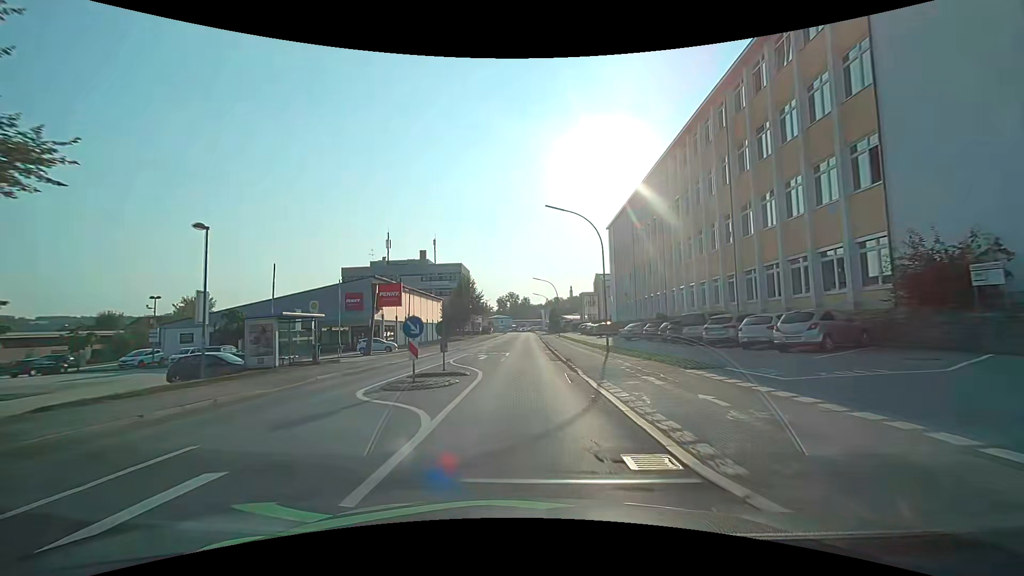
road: tertiary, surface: asphalt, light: Day
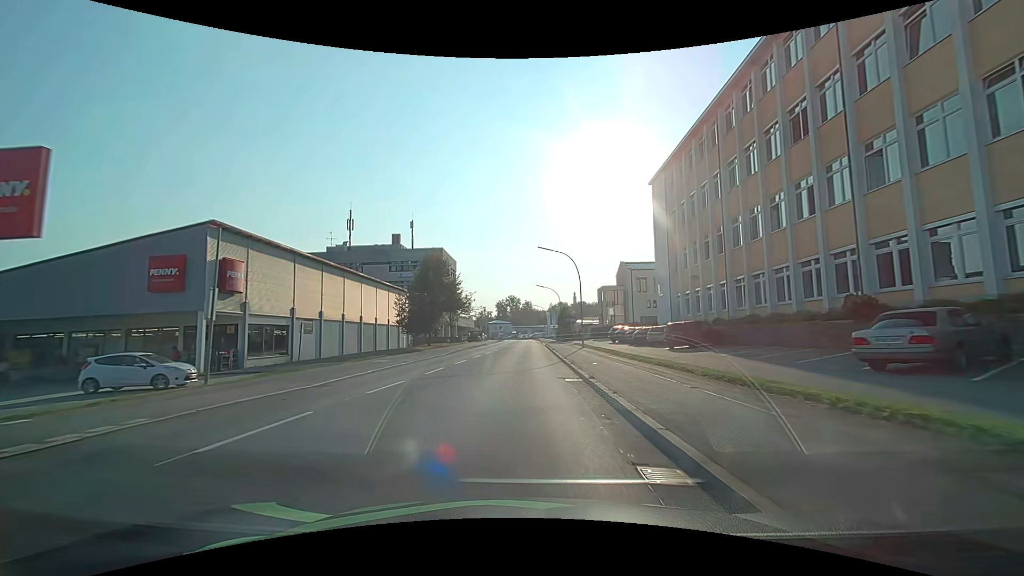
(0.0, +30.6) m; 0°
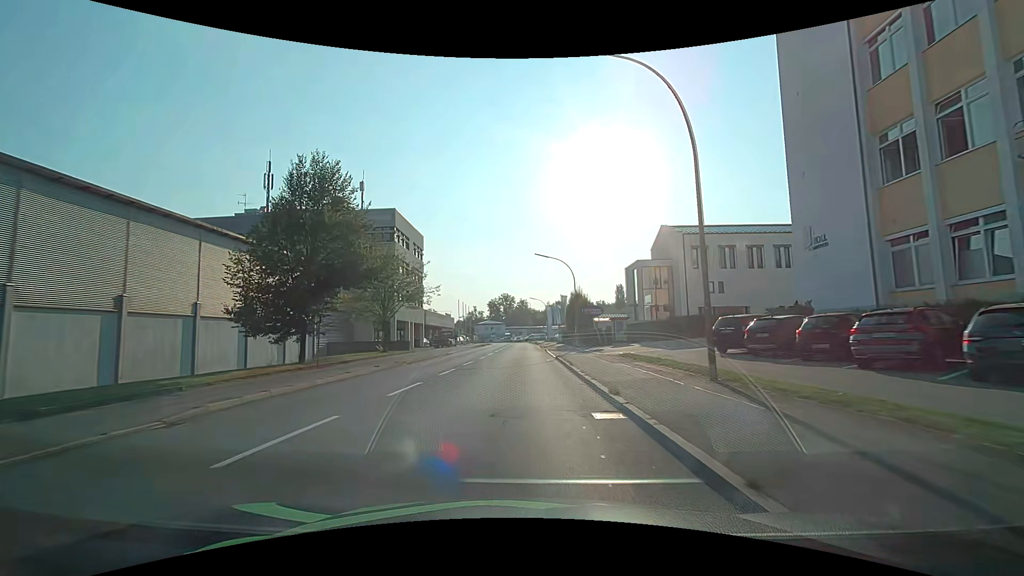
(0.0, +31.0) m; +1°
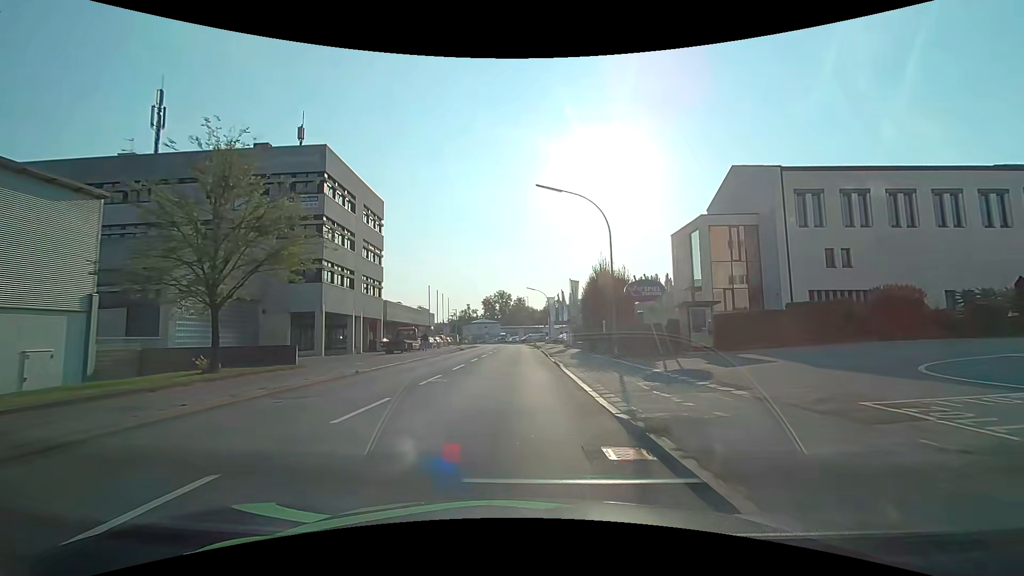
(-0.1, +21.4) m; -1°
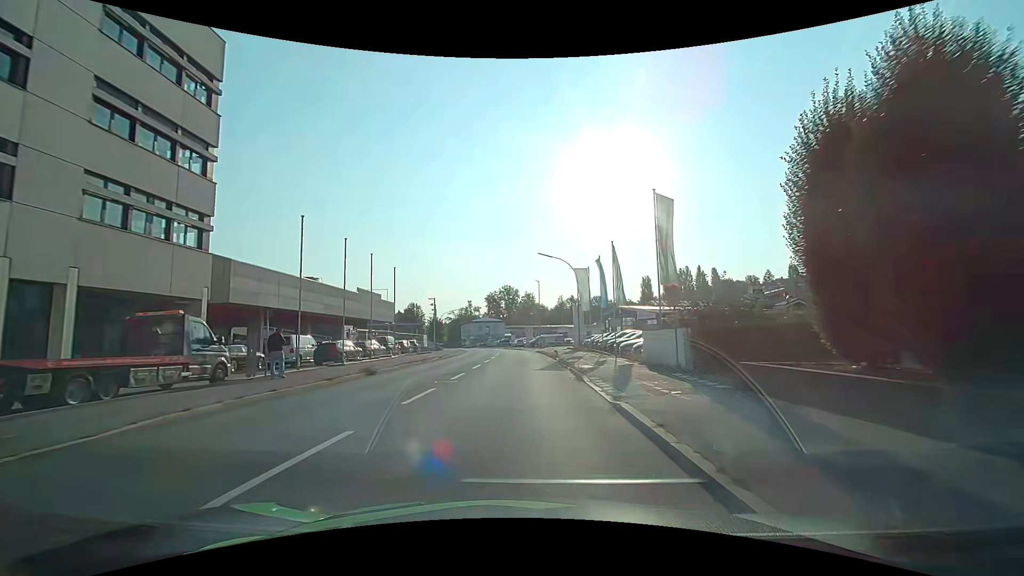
(-0.2, +34.1) m; 0°
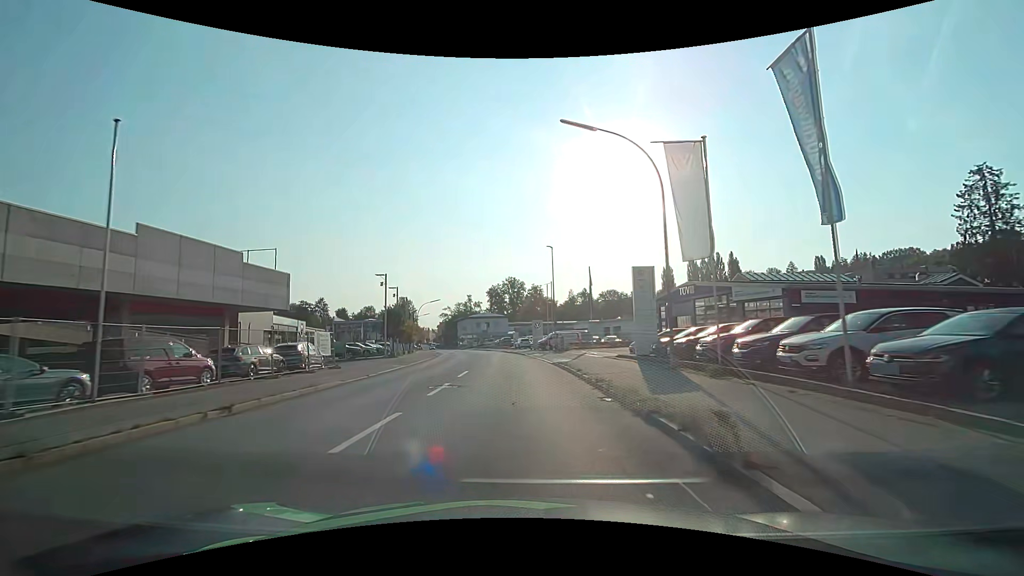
(-0.4, +28.1) m; -2°
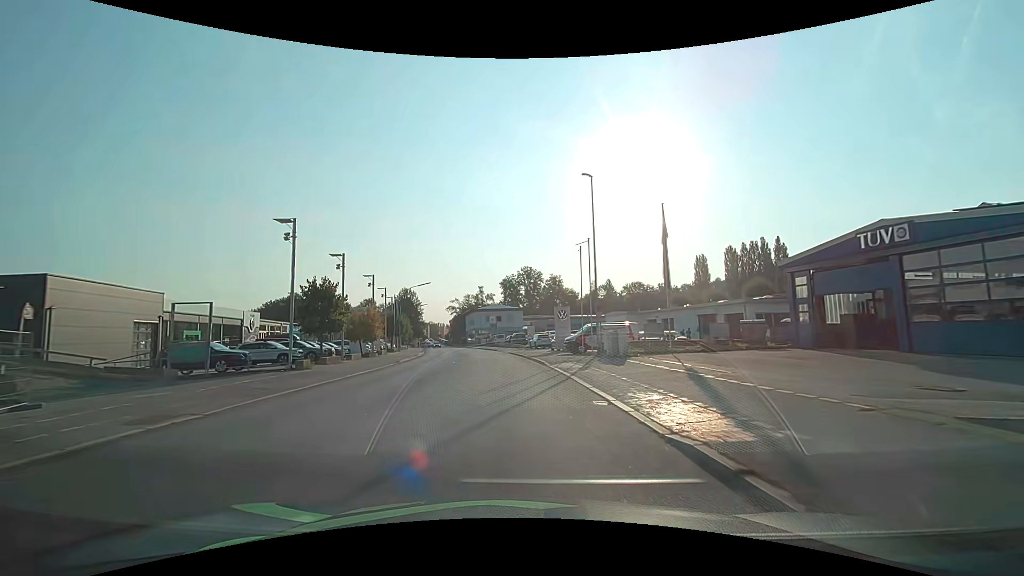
(-0.2, +21.0) m; -2°
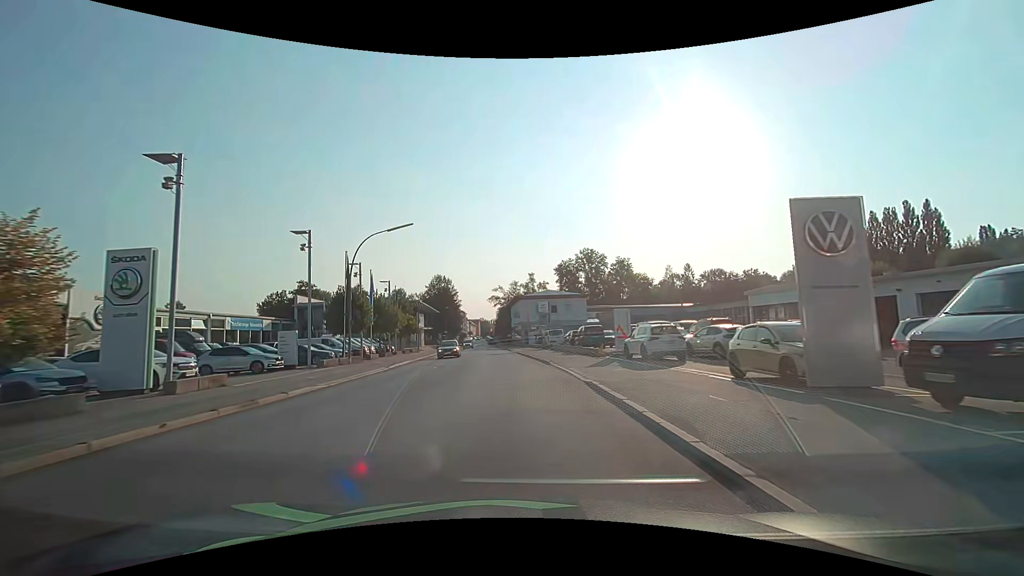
(-1.7, +32.6) m; -6°
(0, +10) (-1, +20) (-2, +30) (-3, +40) (-4, +50) (-5, +60) (-6, +70) (-7, +80) (-8, +90) (-9, +100) m
